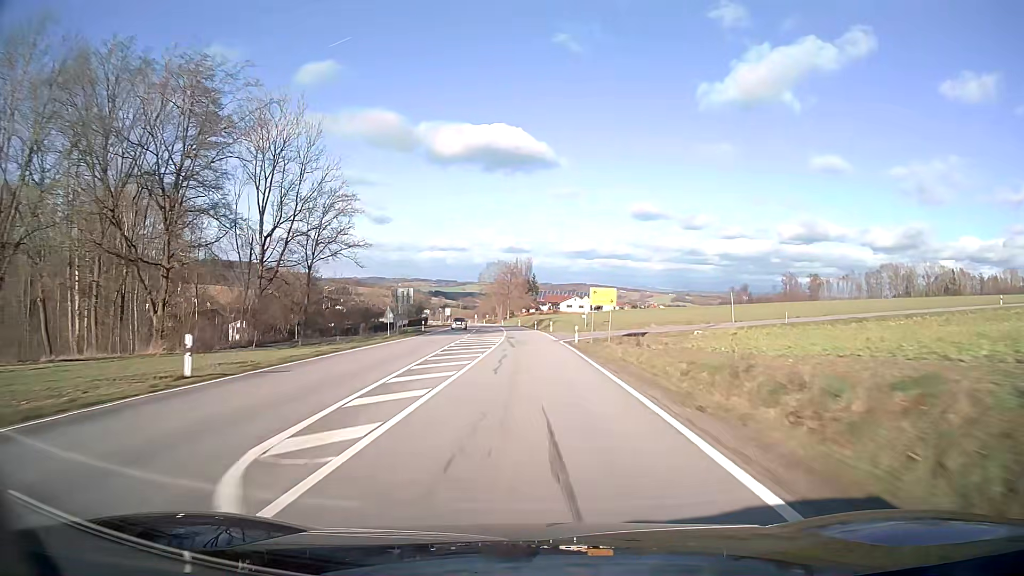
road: secondary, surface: asphalt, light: Day
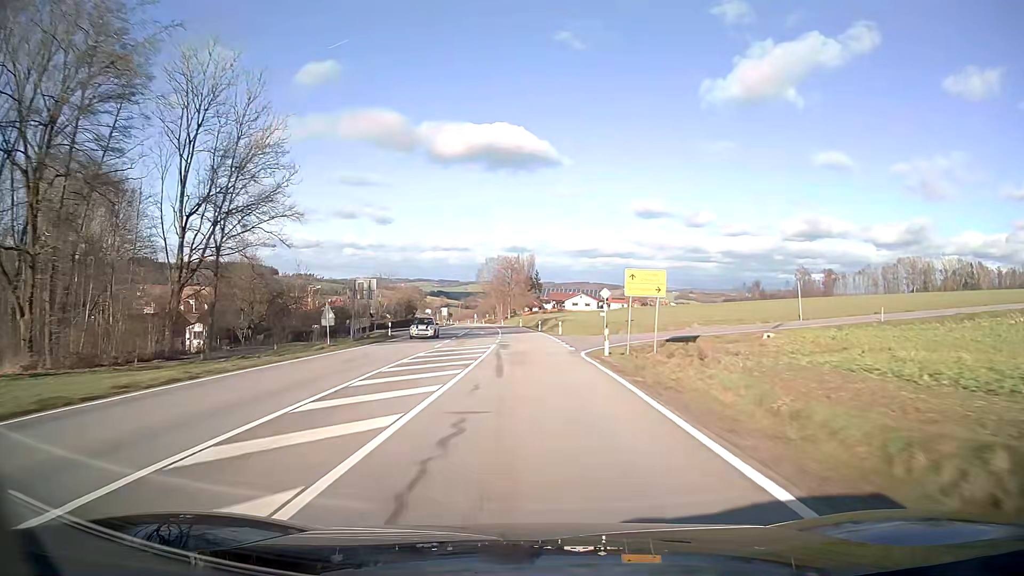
(0.0, +15.8) m; 0°
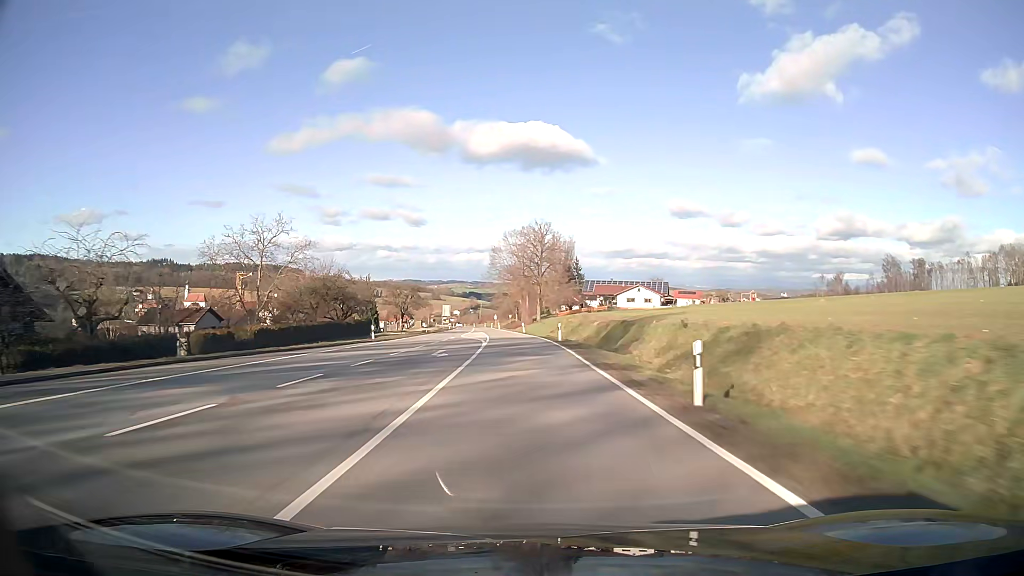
(-1.6, +63.2) m; -3°
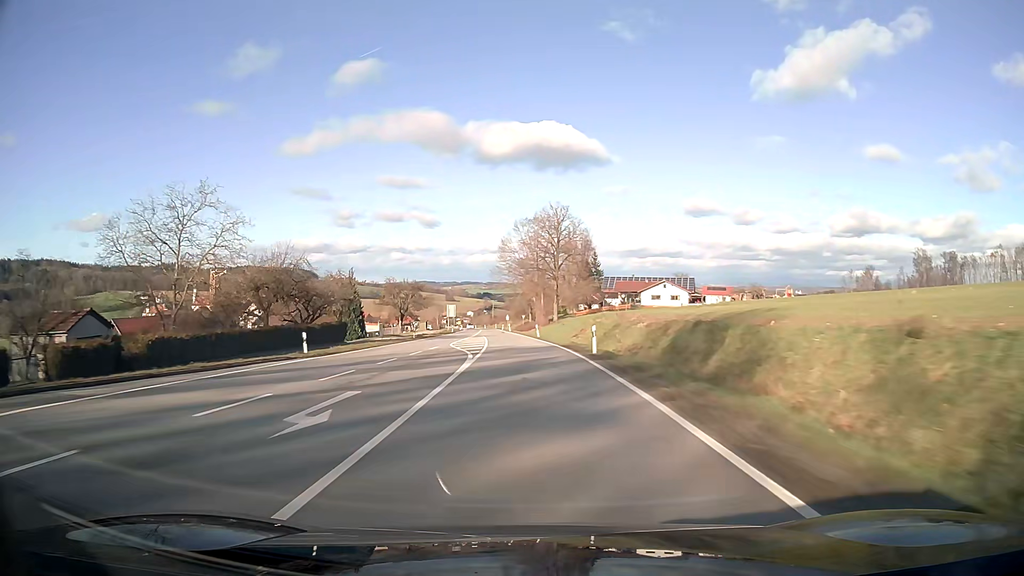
(-0.2, +15.9) m; -1°
(0, +10) (0, +20) (-1, +30) (-1, +40) (-2, +50) (-2, +60) (-3, +70) (-3, +80) (-4, +90) (-5, +100) m
